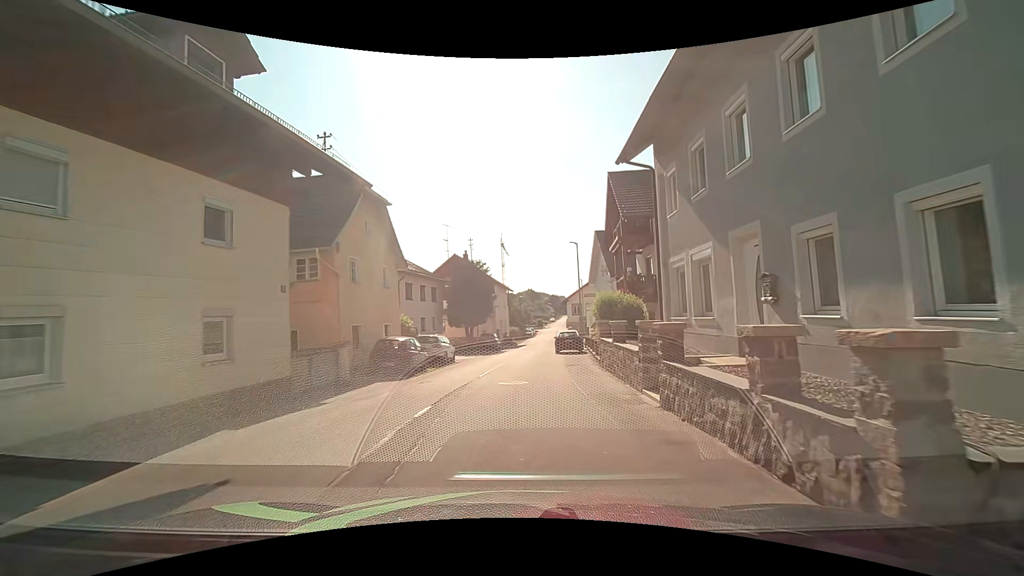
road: unclassified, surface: asphalt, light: Day
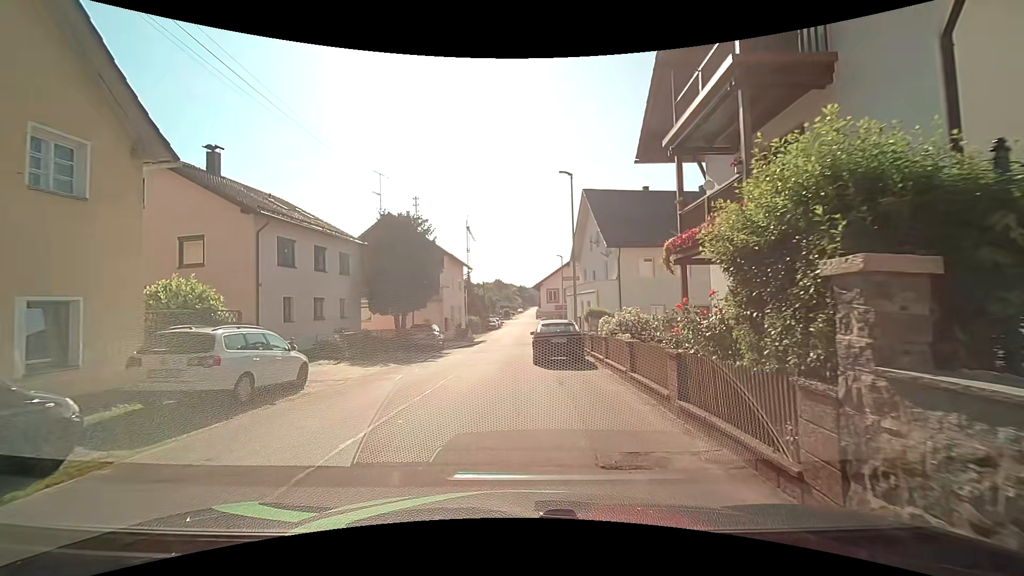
(+0.7, +15.6) m; +5°
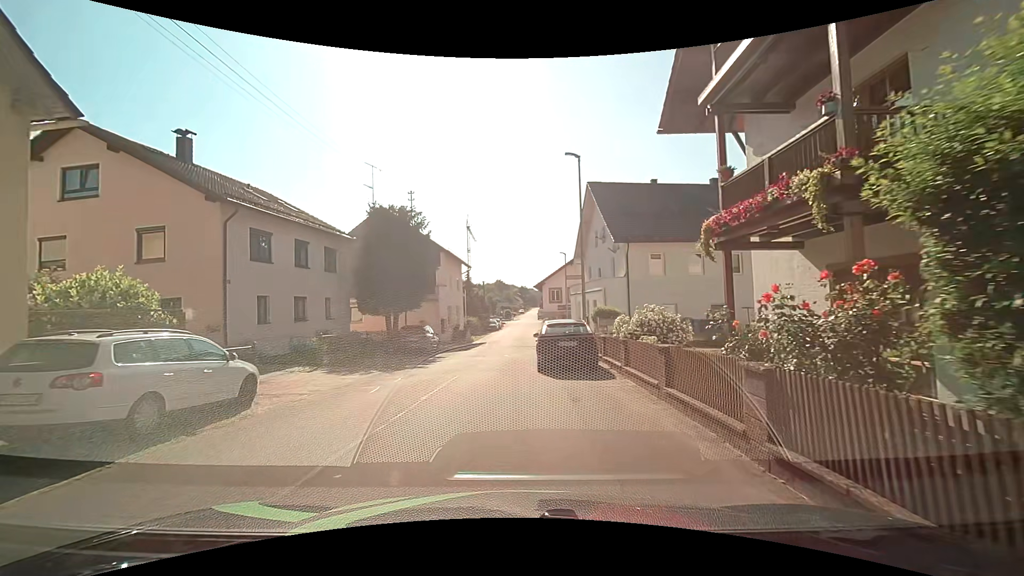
(0.0, +2.5) m; -1°
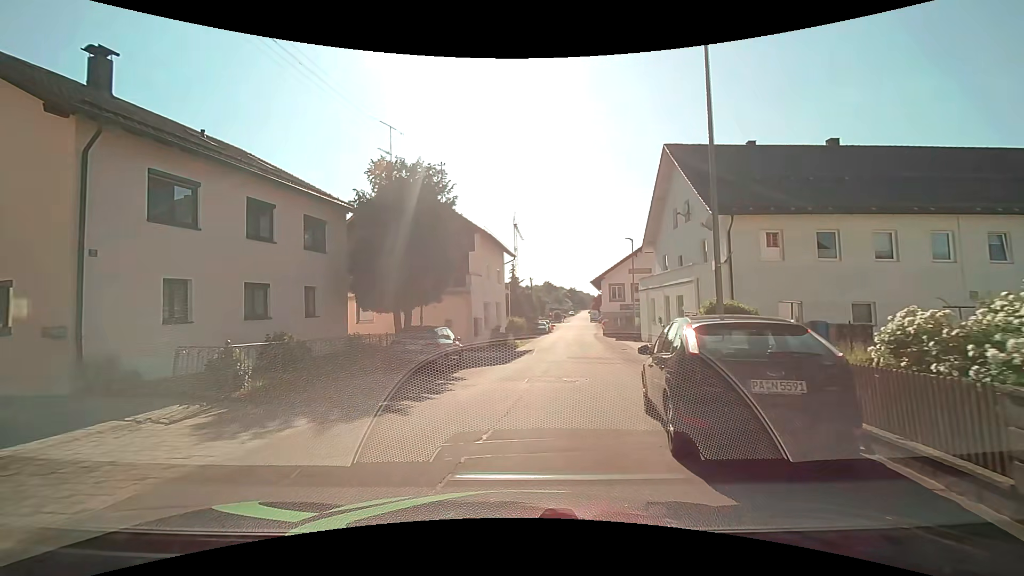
(-0.3, +9.0) m; -7°
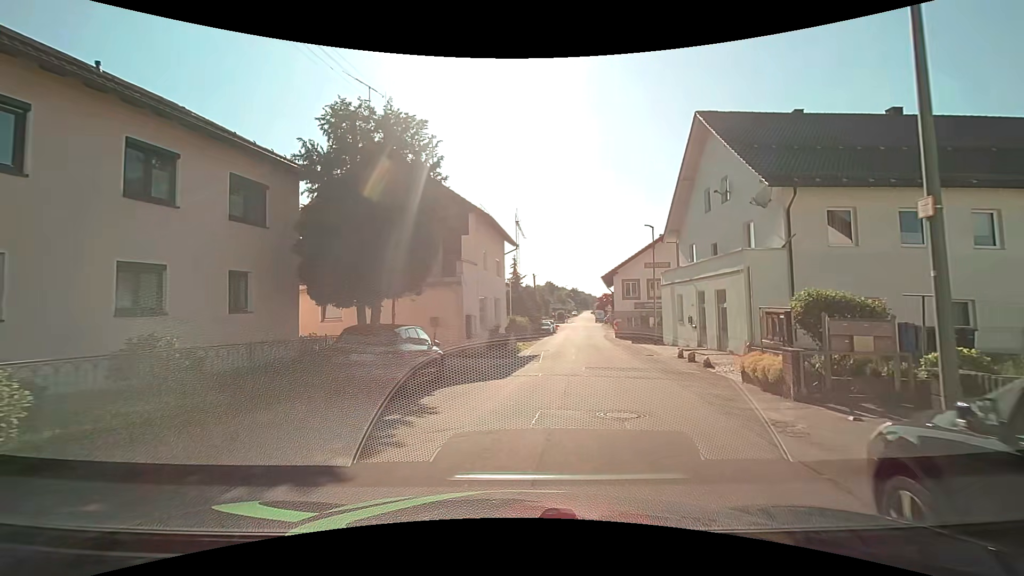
(+0.1, +5.4) m; 0°
(+1, +10) (+4, +20) (+5, +29) (+6, +39) (+7, +49) (+9, +59) (+10, +69) (+12, +79) (+13, +89) (+13, +99) m
